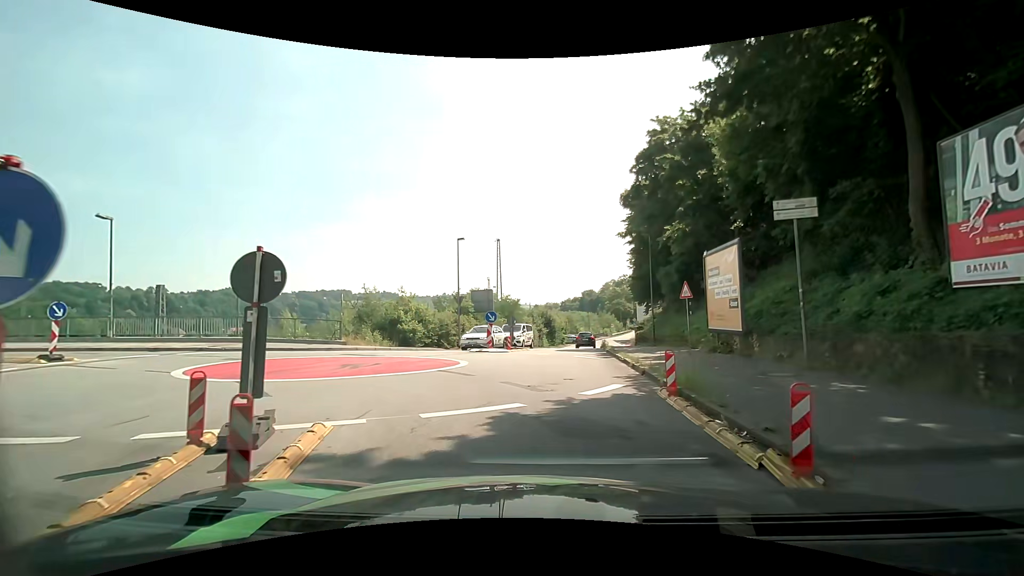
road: residential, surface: asphalt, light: Day
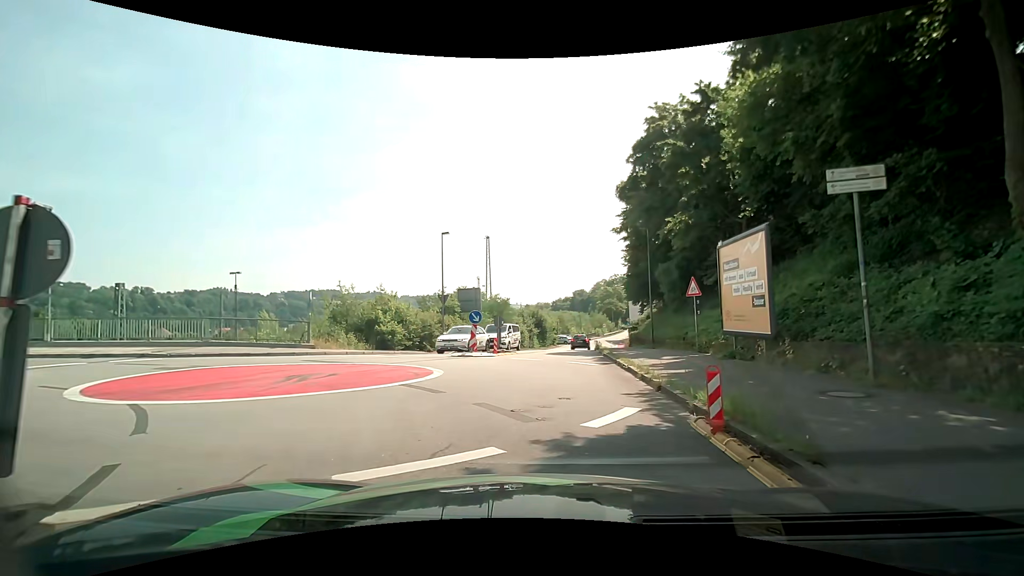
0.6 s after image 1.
(+0.1, +2.5) m; +2°
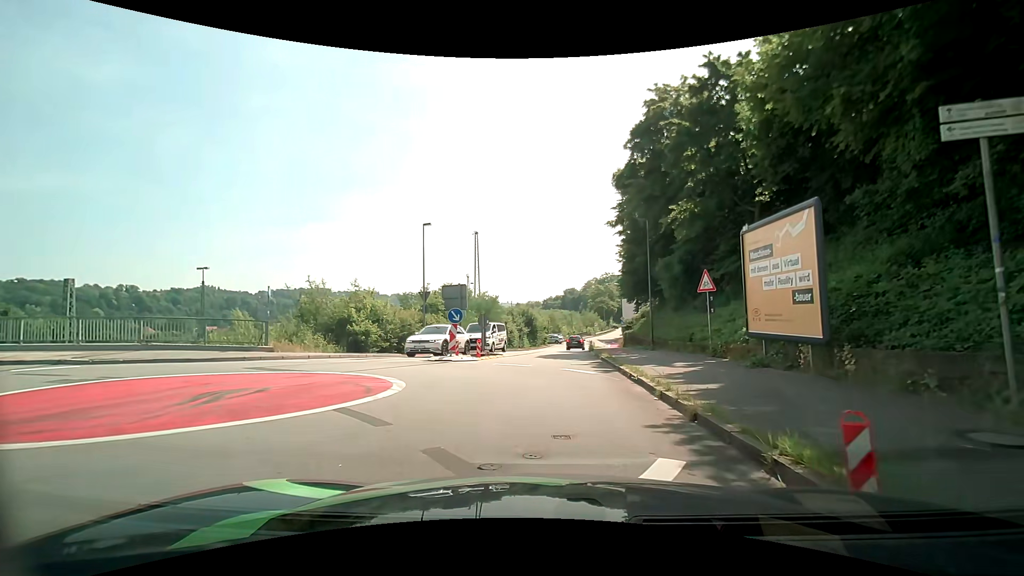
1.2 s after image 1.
(0.0, +2.8) m; 0°
(-1, +10) (-8, +15) (-18, +15) (-28, +16) (-38, +17) (-48, +19) (-58, +21) (-67, +23) (-77, +25) (-87, +27) m
